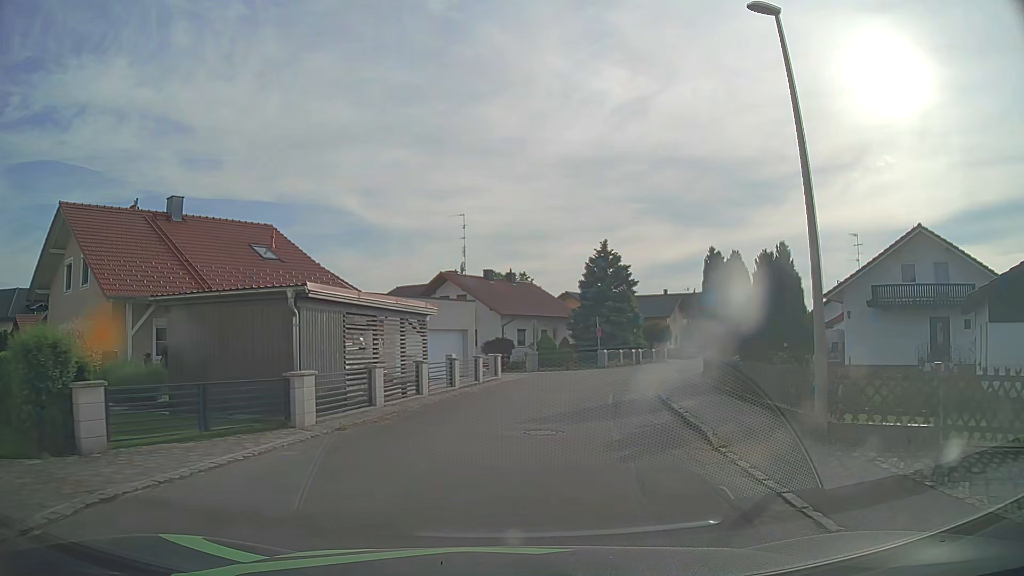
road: residential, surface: asphalt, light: Day
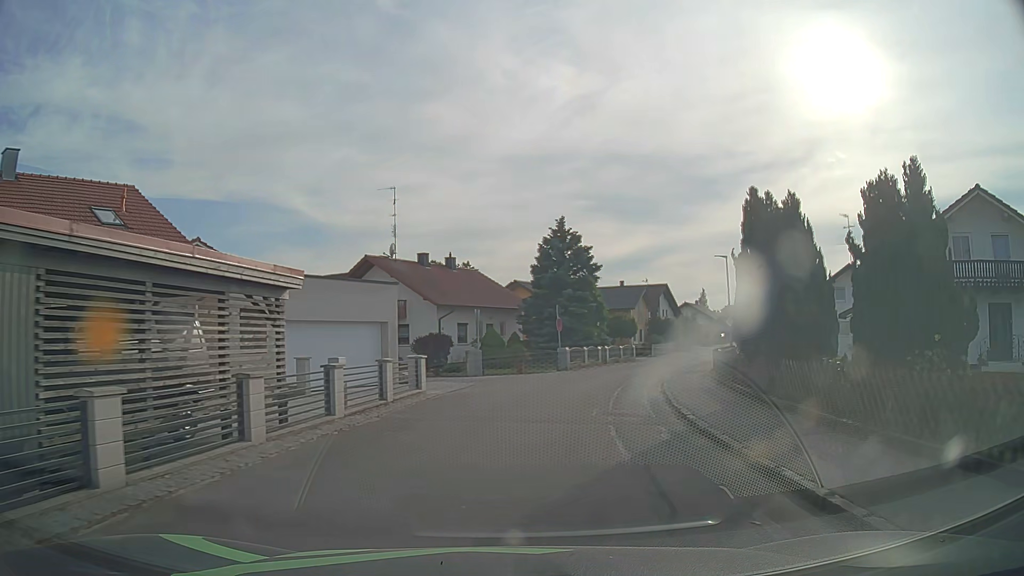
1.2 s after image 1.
(+0.3, +8.2) m; +4°
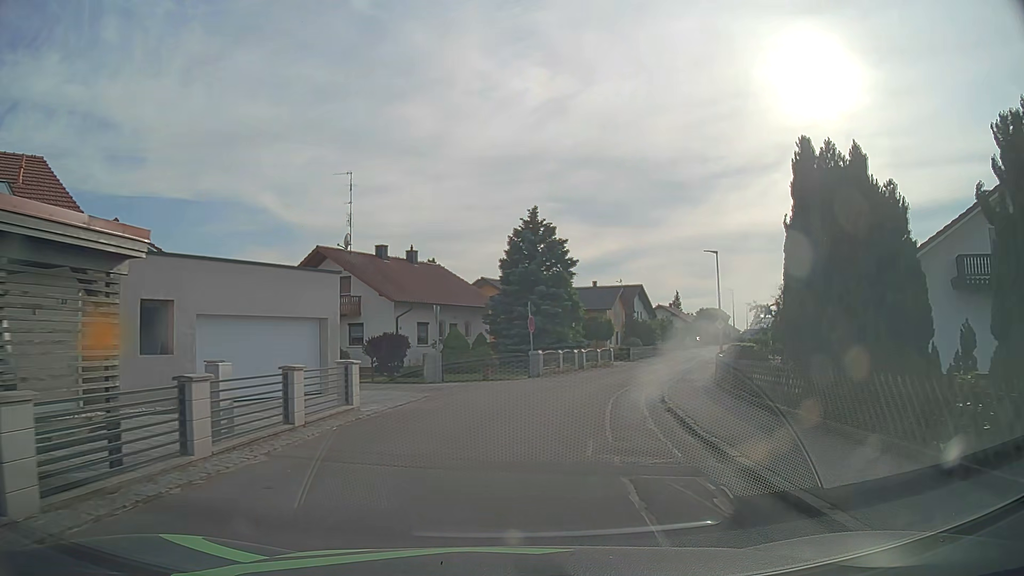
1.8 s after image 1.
(+0.1, +4.1) m; +4°
